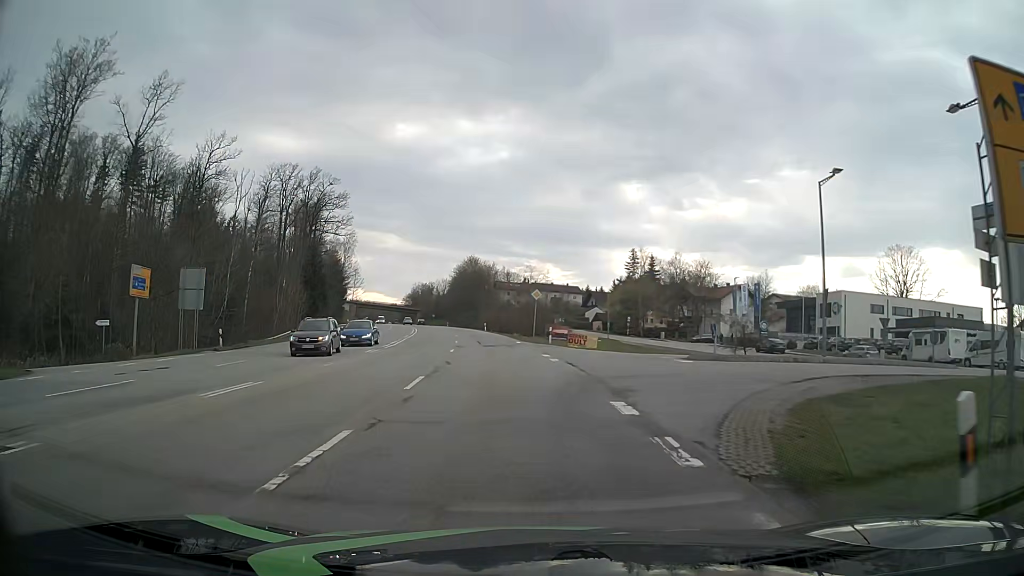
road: secondary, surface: asphalt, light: Day
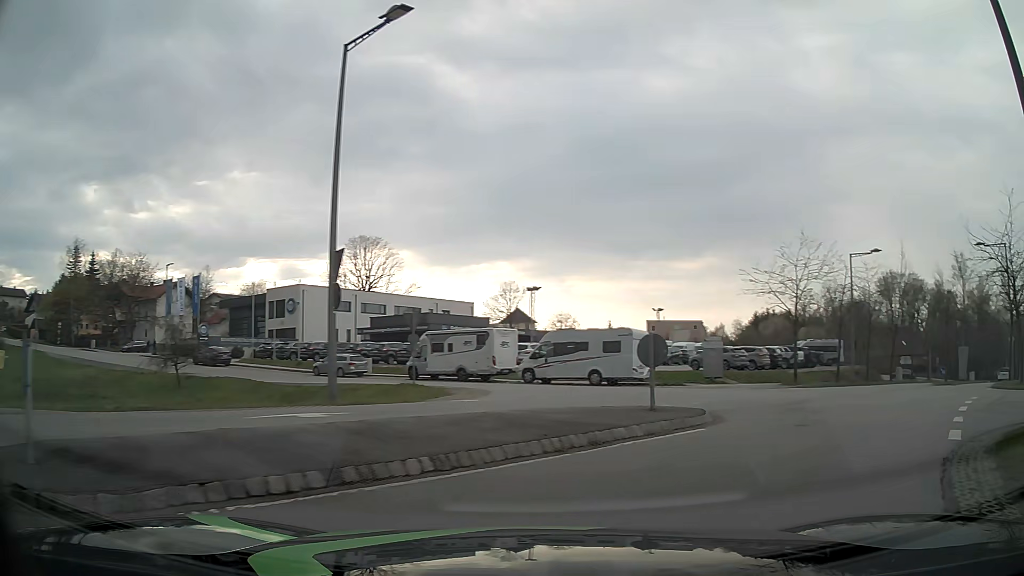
(+4.6, +17.3) m; +49°
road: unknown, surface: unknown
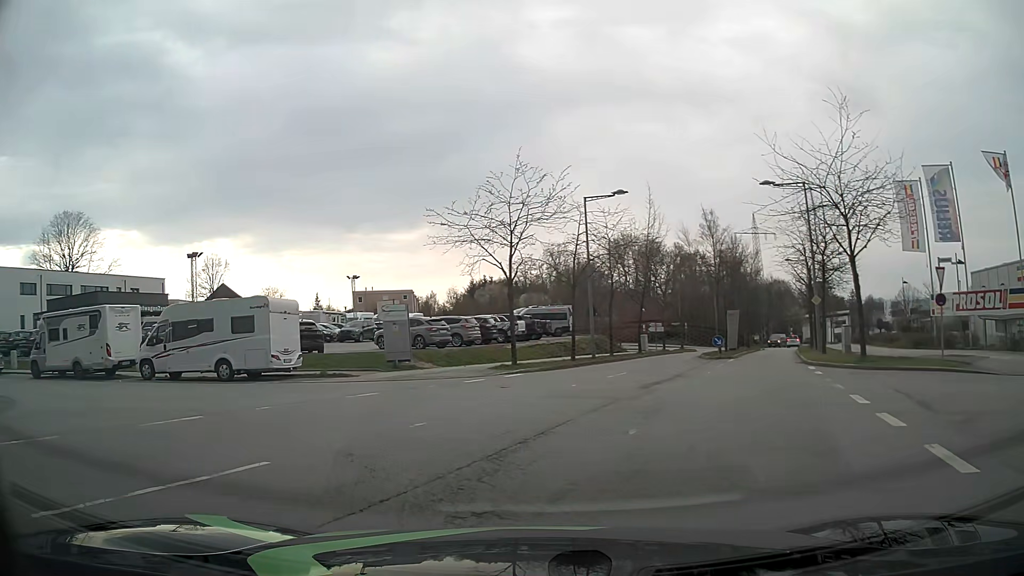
(+3.3, +9.8) m; +23°
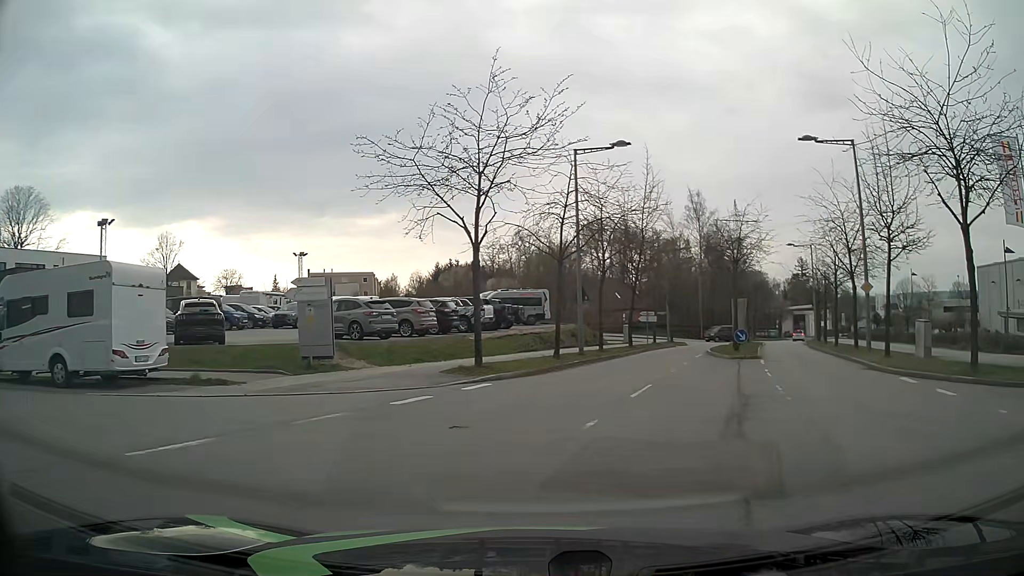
(-0.3, +8.1) m; +4°
